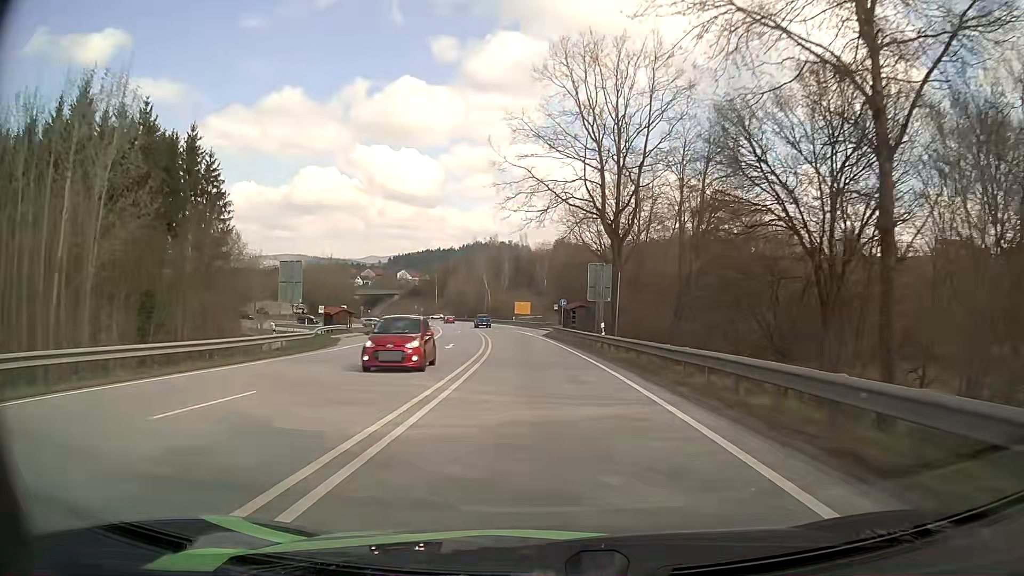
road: primary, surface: asphalt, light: Day
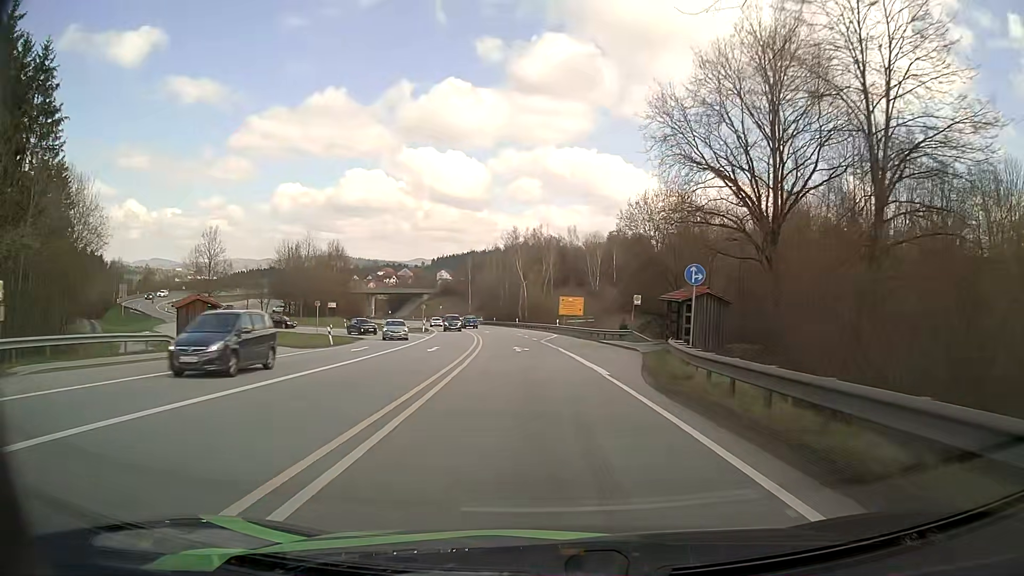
(-1.5, +38.2) m; -4°
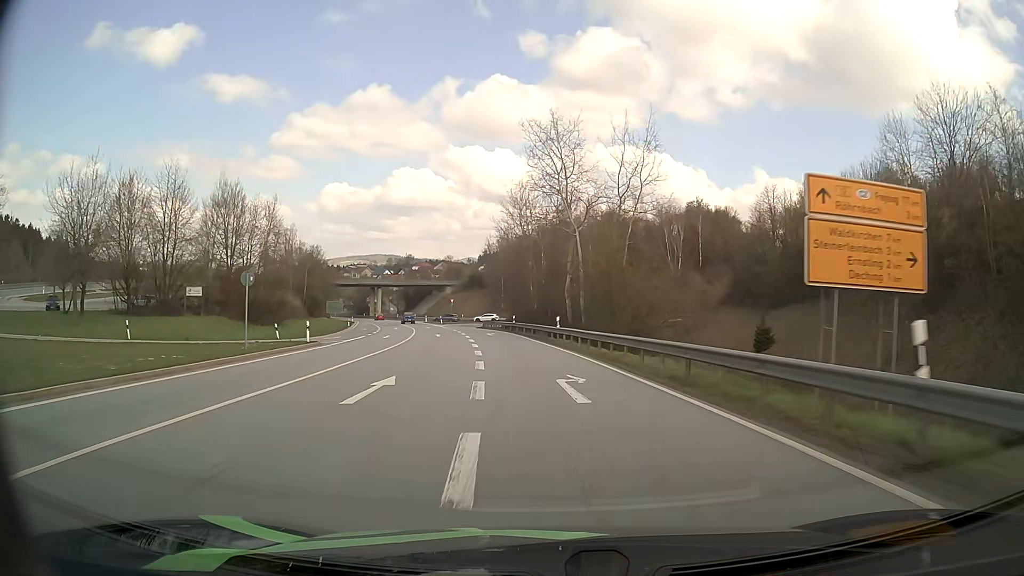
(-2.0, +58.8) m; -4°
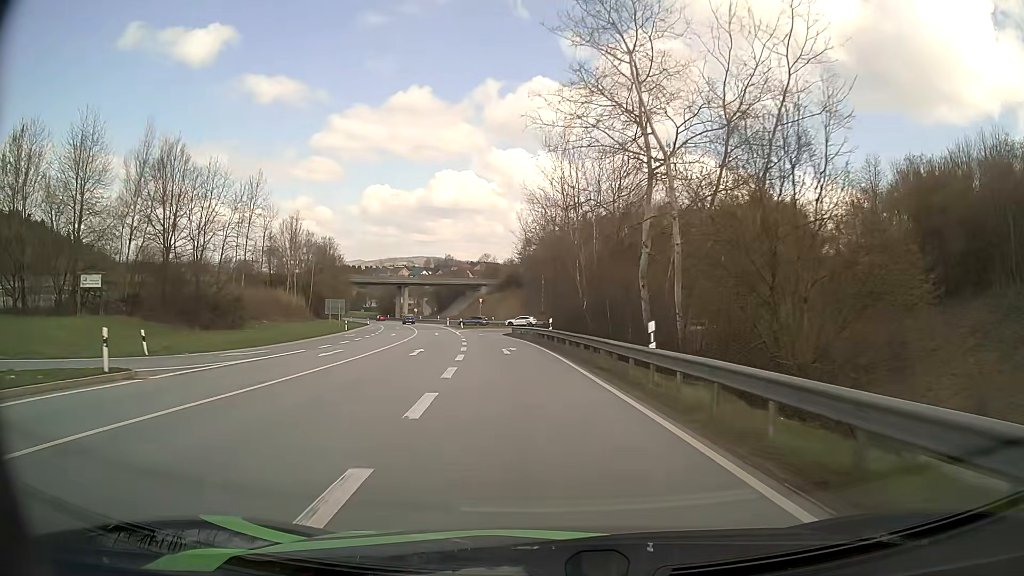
(-0.6, +20.1) m; -4°
